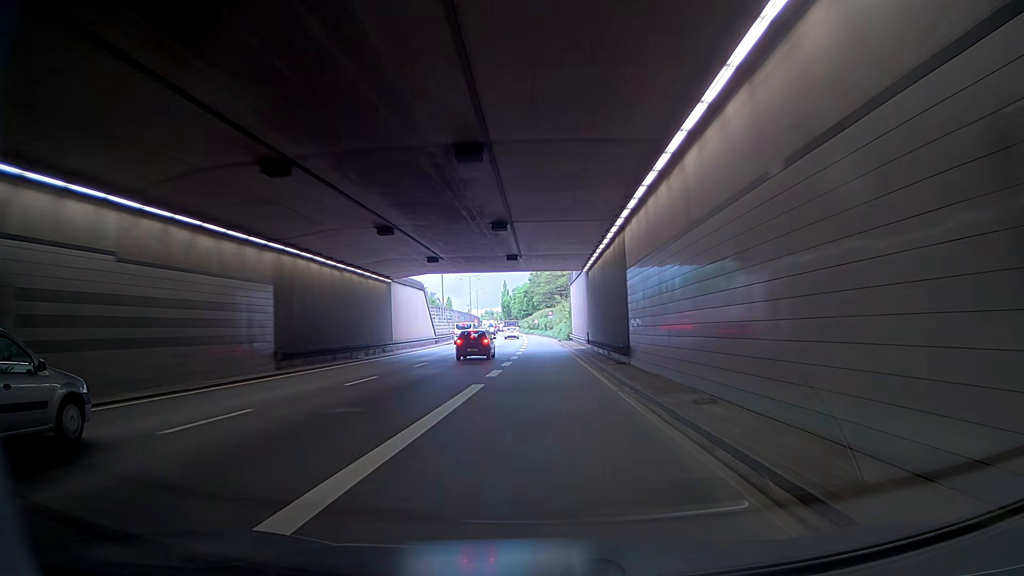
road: trunk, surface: asphalt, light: Day
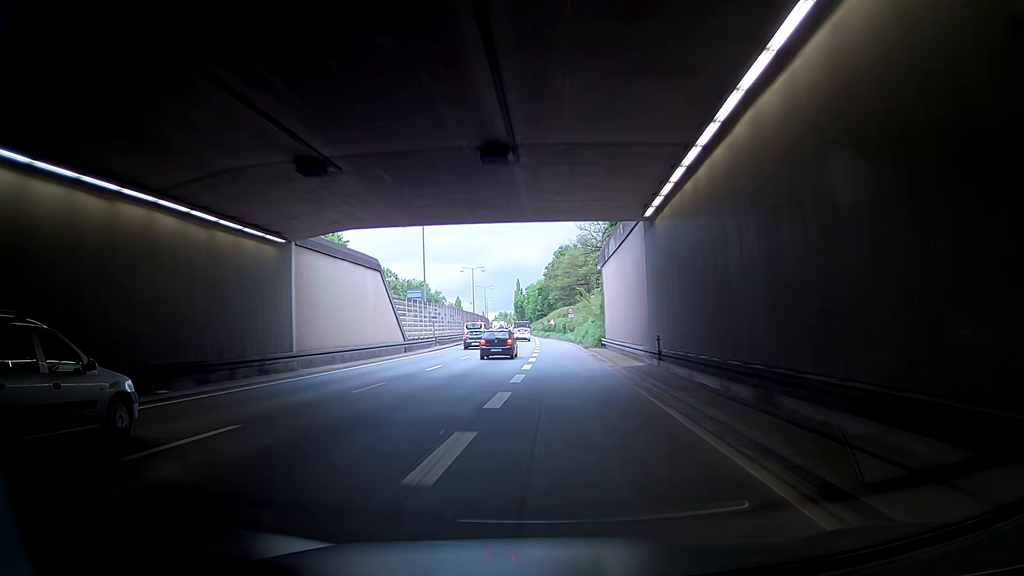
(0.0, +20.1) m; 0°
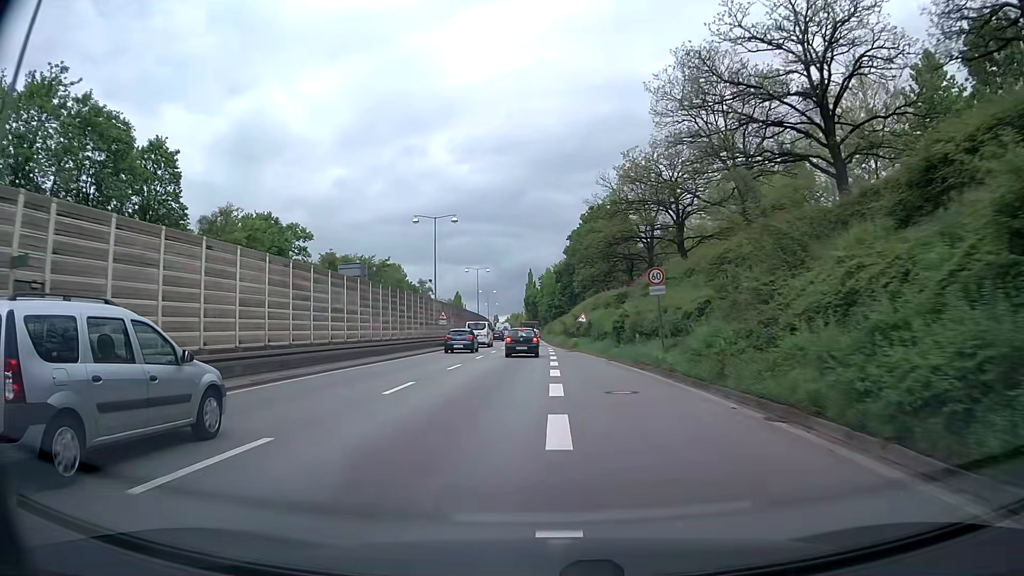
(-3.0, +45.9) m; -6°
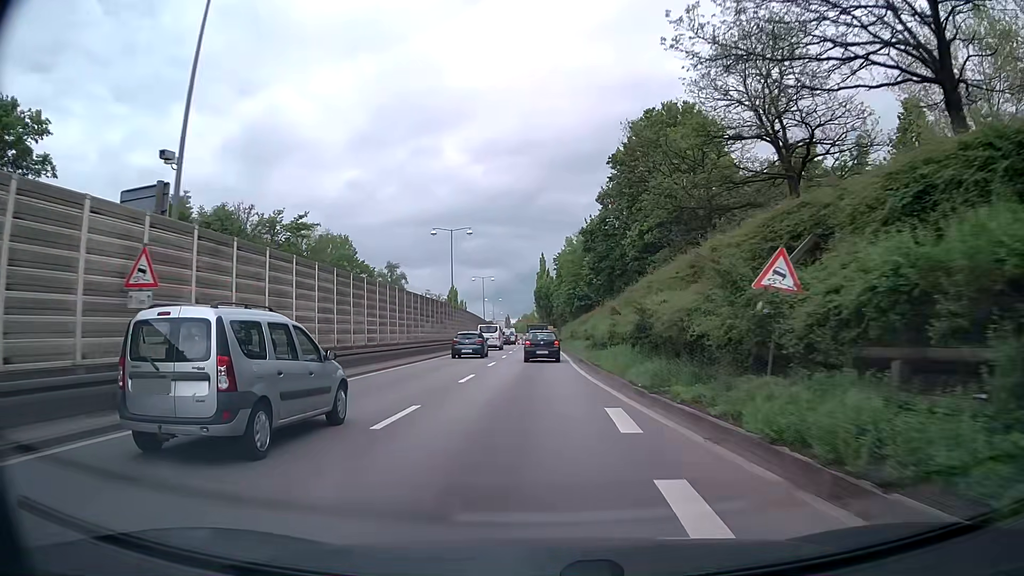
(-1.1, +40.4) m; -2°
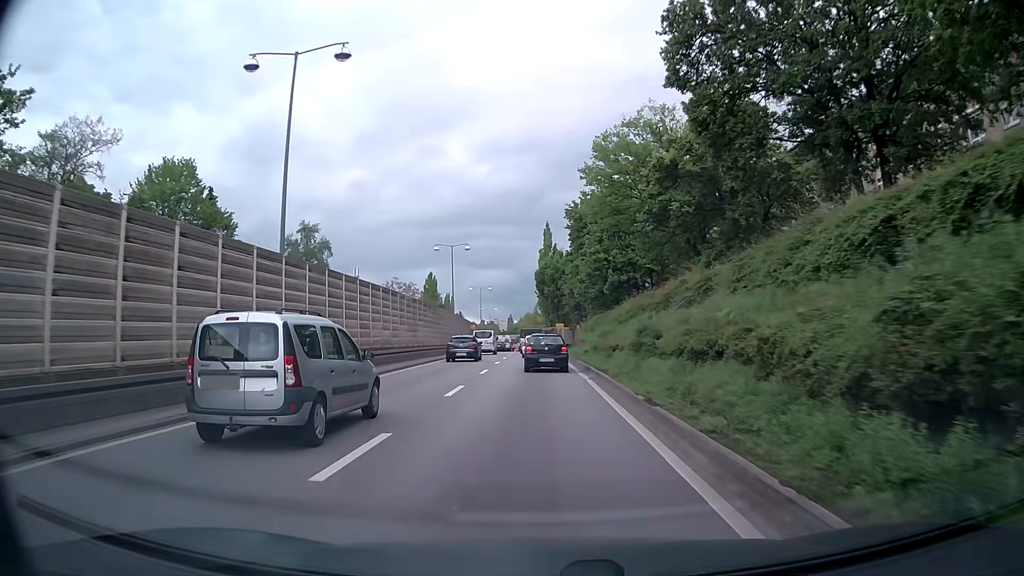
(-0.5, +39.3) m; -1°
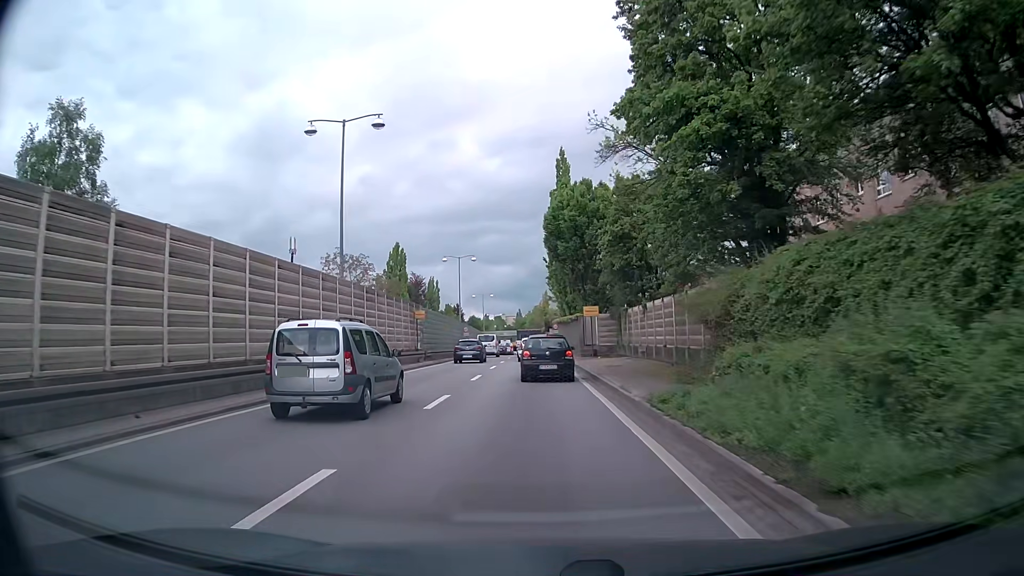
(-0.4, +38.4) m; -1°
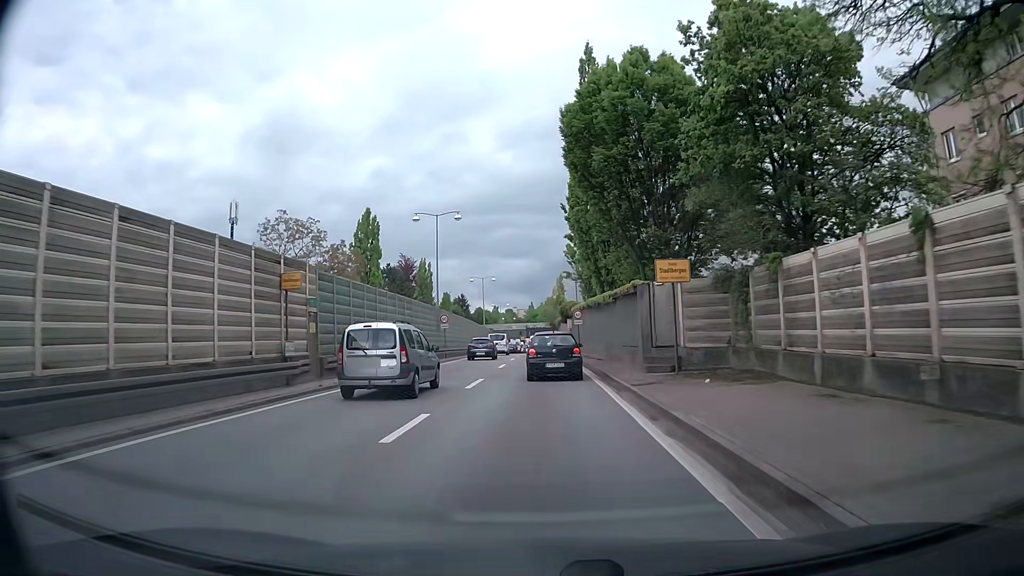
(-0.4, +22.3) m; -1°
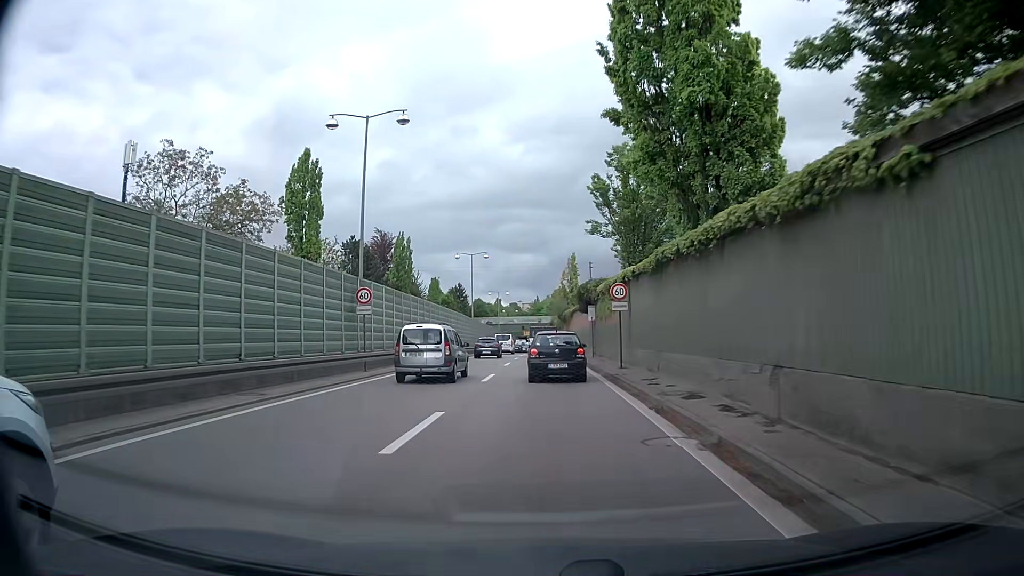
(-0.3, +22.0) m; -1°
(0, +10) (0, +20) (0, +30) (0, +40) (0, +50) (0, +60) (0, +70) (-1, +80) (-1, +90) (-1, +100) m
